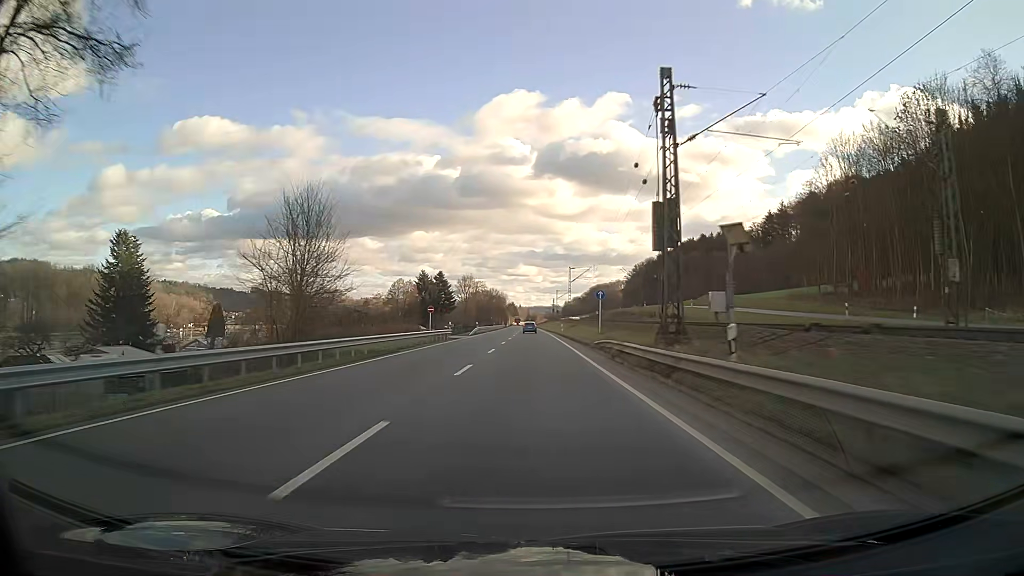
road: primary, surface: asphalt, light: Day
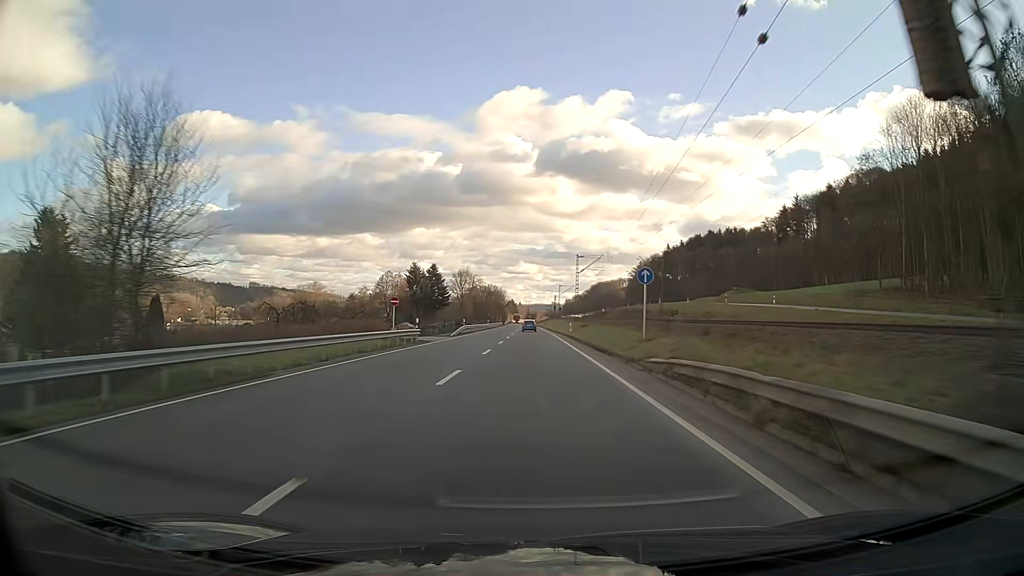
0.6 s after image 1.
(0.0, +15.9) m; 0°
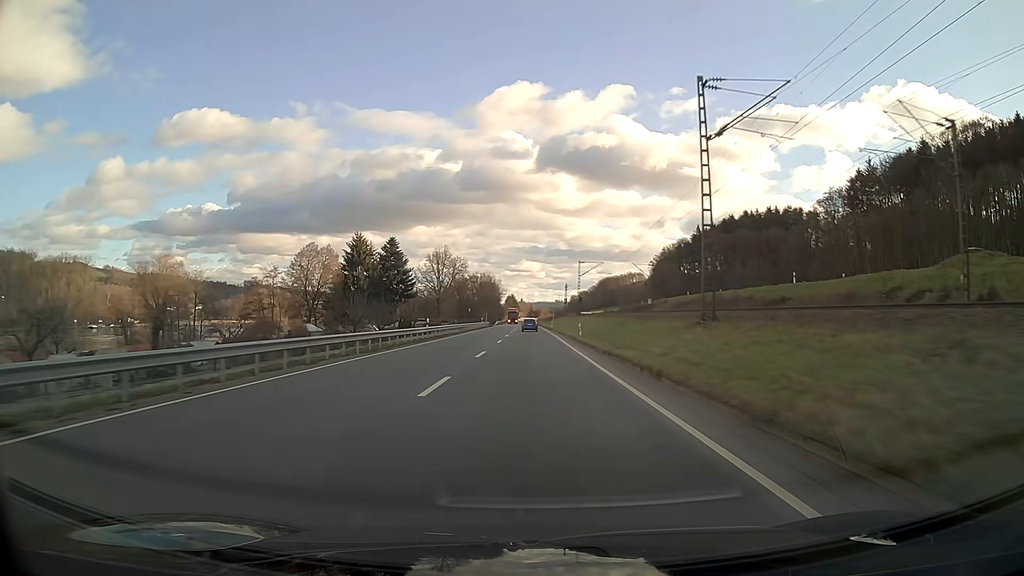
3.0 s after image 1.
(-0.1, +63.5) m; 0°
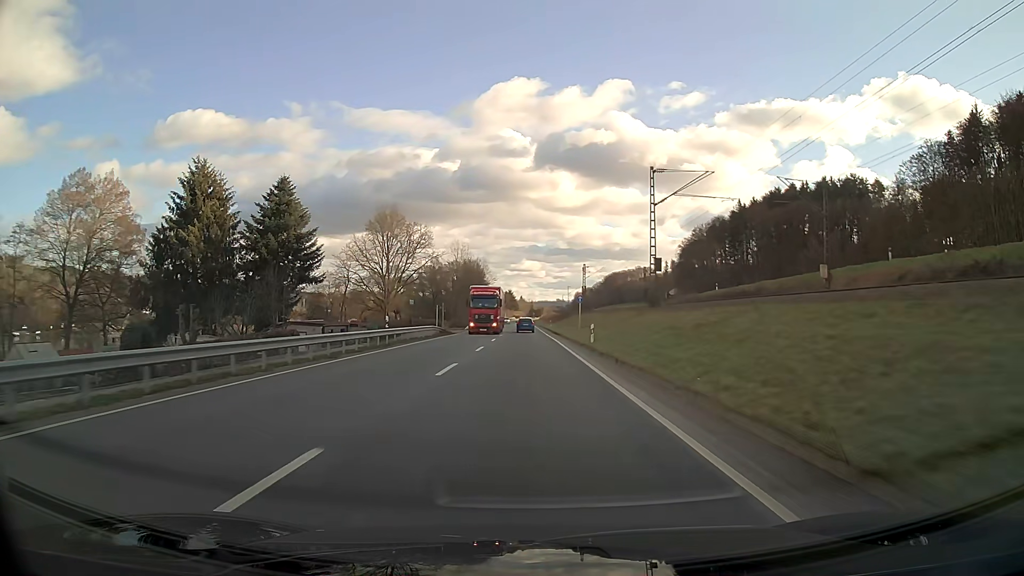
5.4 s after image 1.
(0.0, +63.3) m; 0°
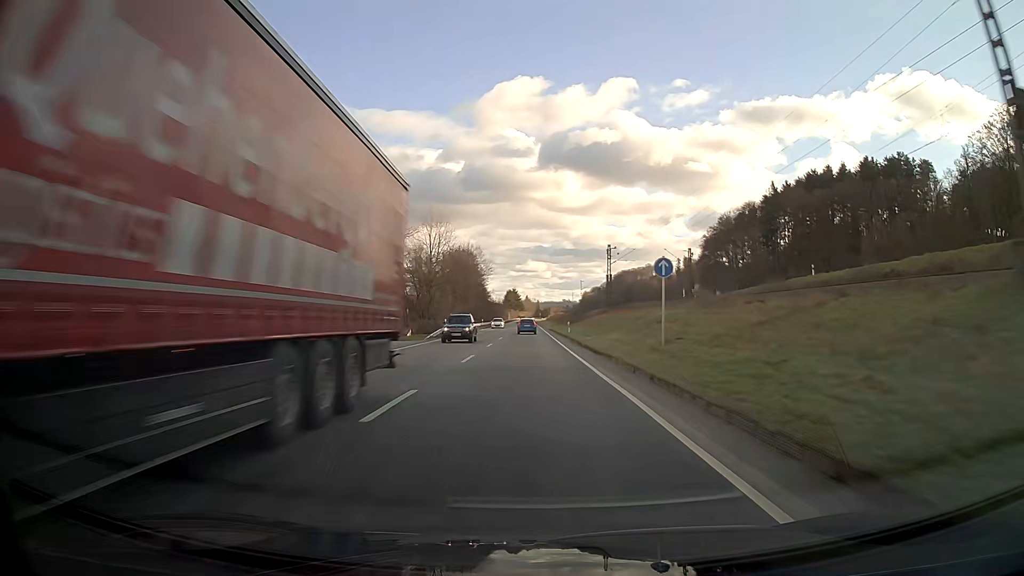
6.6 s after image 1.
(-0.1, +31.3) m; 0°
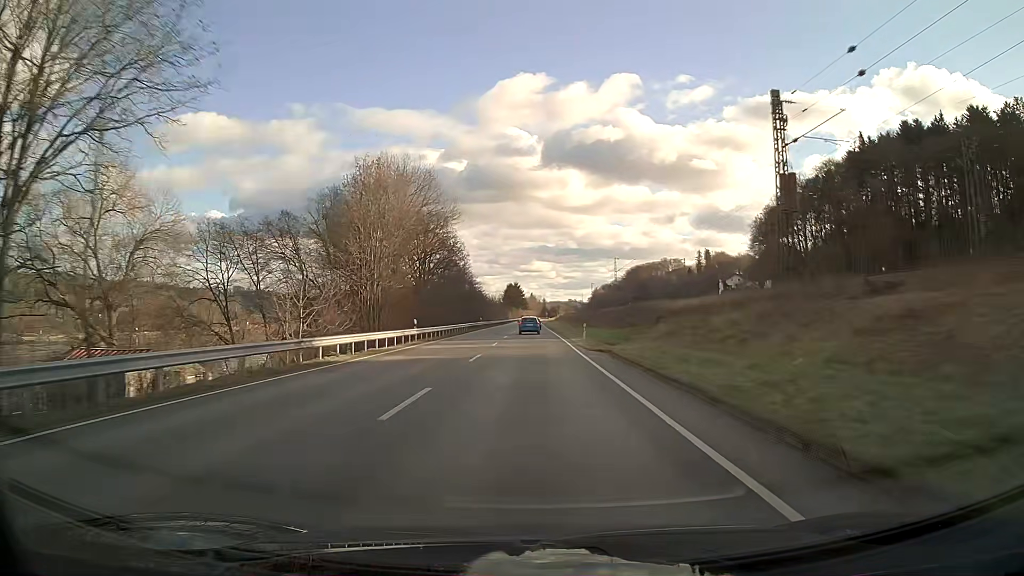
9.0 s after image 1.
(-0.3, +61.1) m; 0°
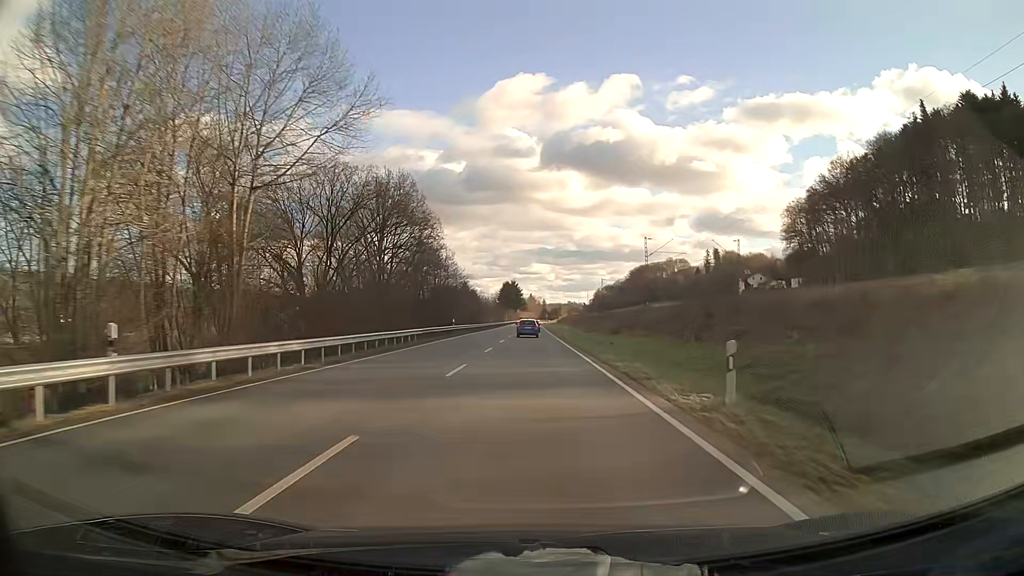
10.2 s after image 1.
(0.0, +29.8) m; 0°
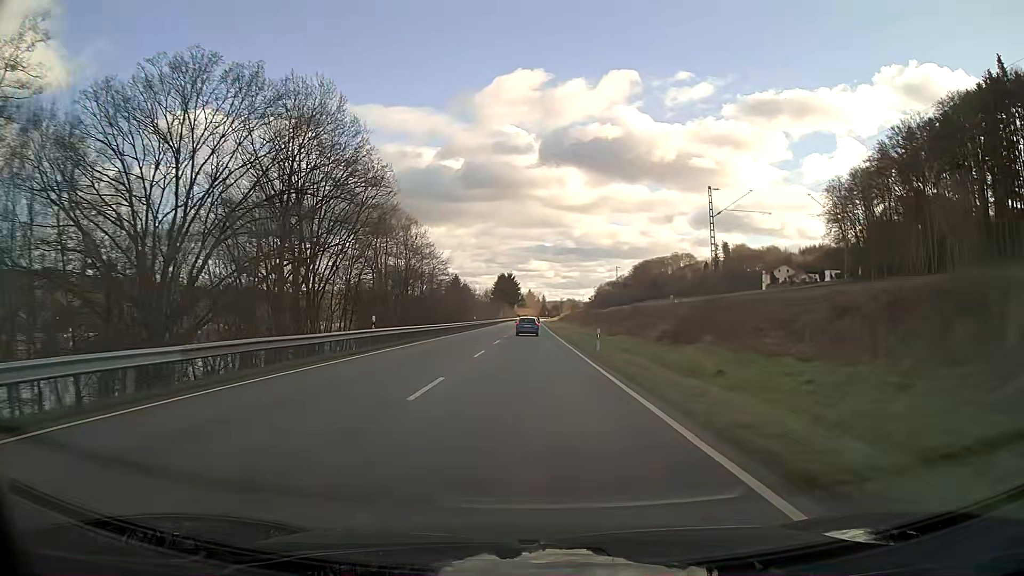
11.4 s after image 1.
(0.0, +29.4) m; 0°
